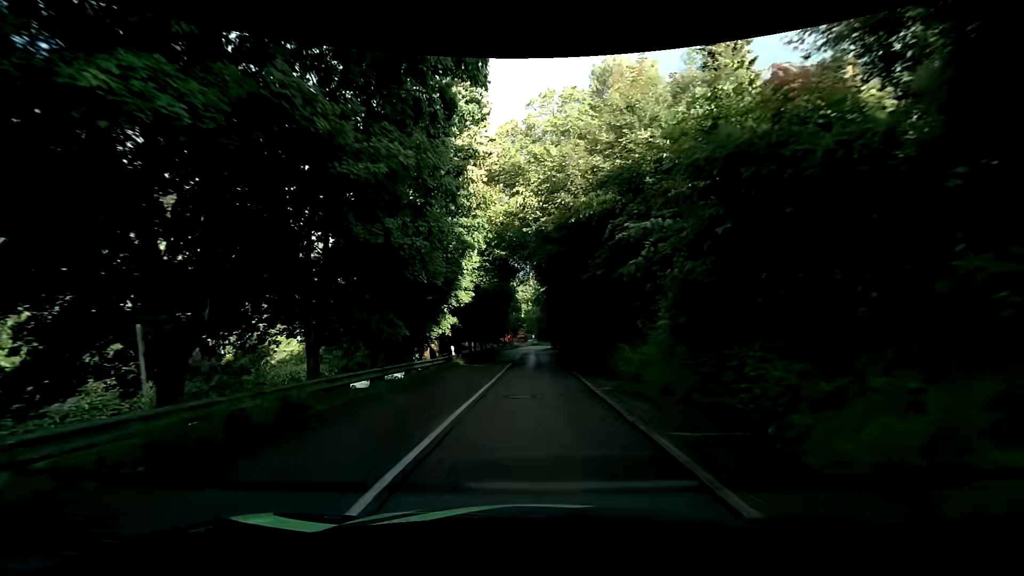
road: tertiary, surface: asphalt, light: Day
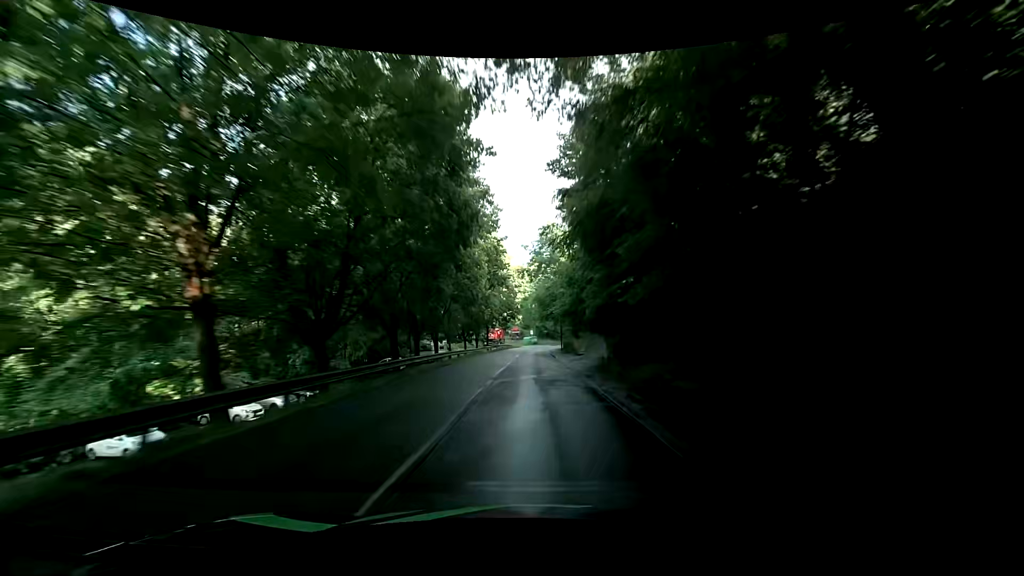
(+0.2, +34.3) m; +1°
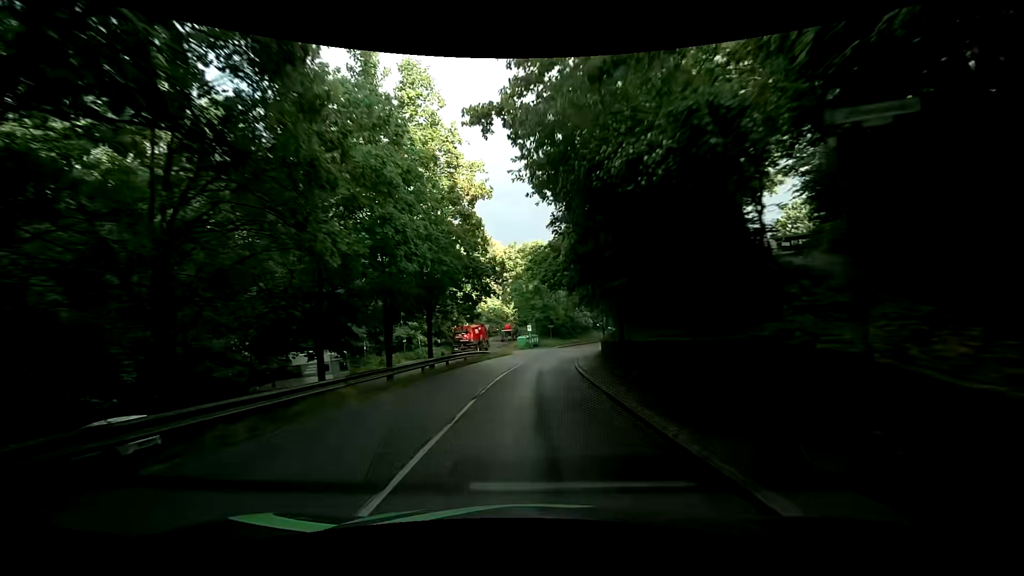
(+0.1, +36.1) m; -1°
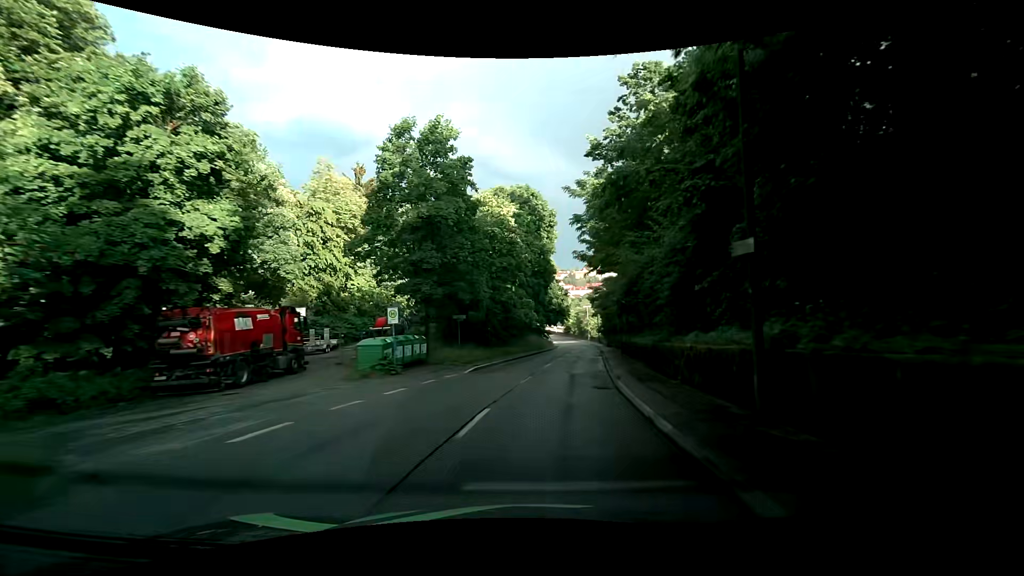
(+1.8, +37.7) m; +9°
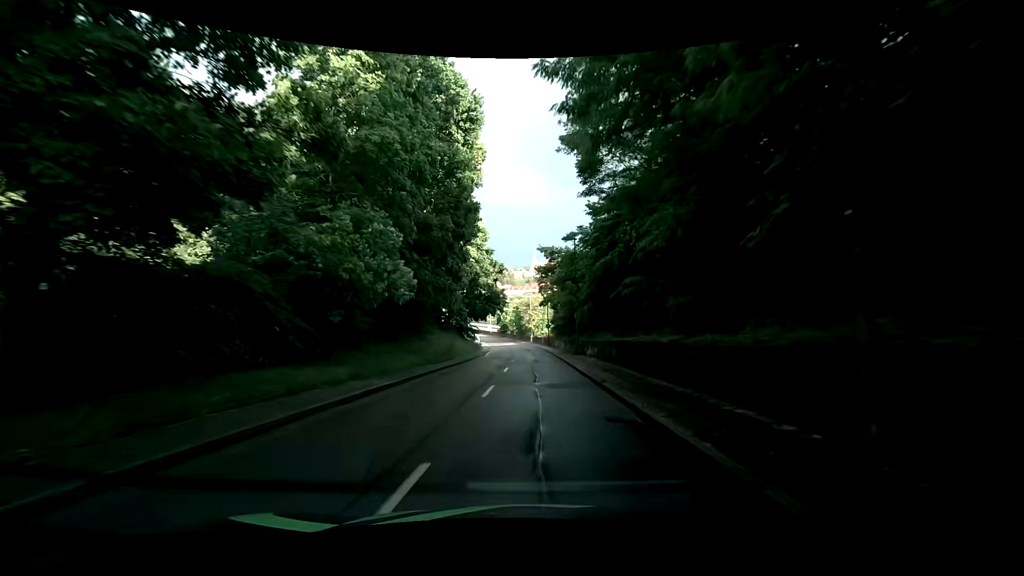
(+2.6, +31.0) m; +7°
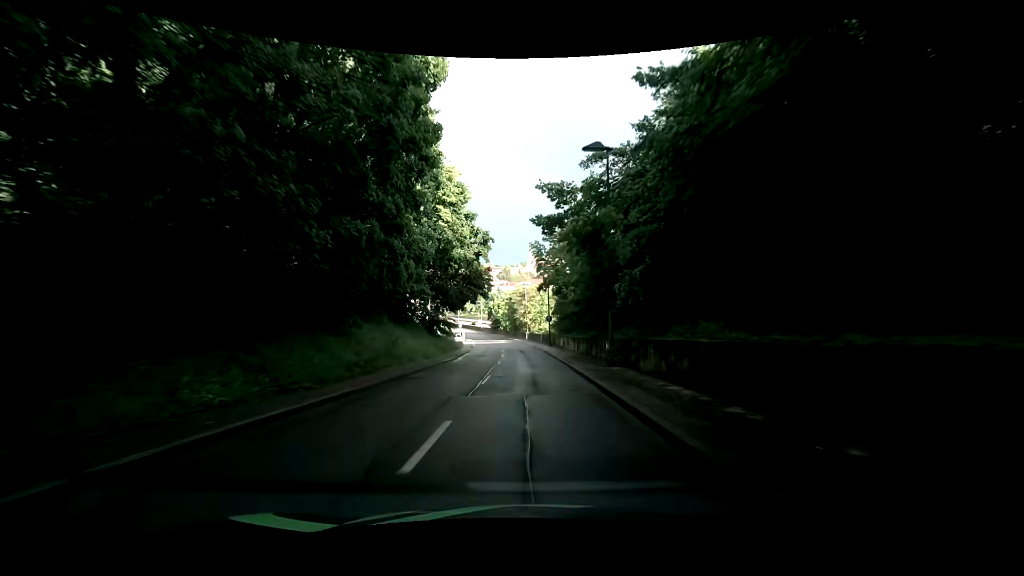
(+0.3, +15.9) m; +1°
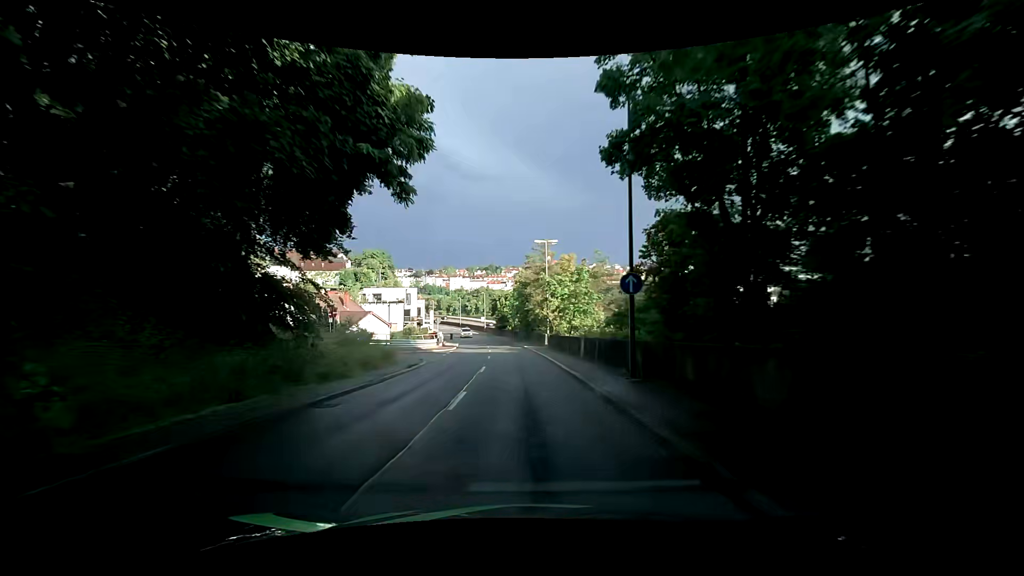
(-0.5, +32.3) m; -2°
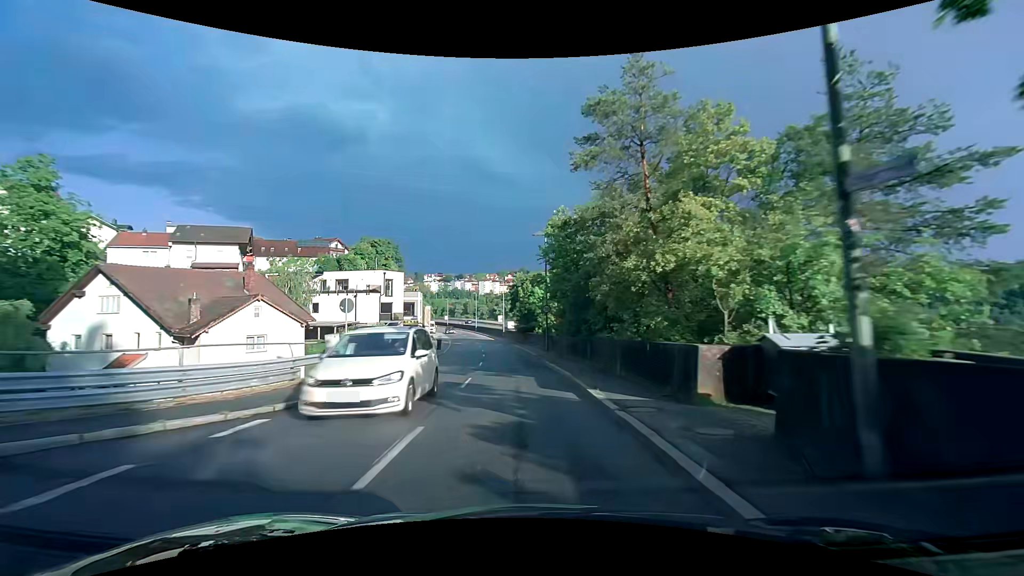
(-1.1, +32.3) m; -4°
(0, +10) (-1, +20) (-1, +30) (-2, +40) (-3, +50) (-5, +60) (-6, +70) (-8, +79) (-10, +89) (-13, +99) m
